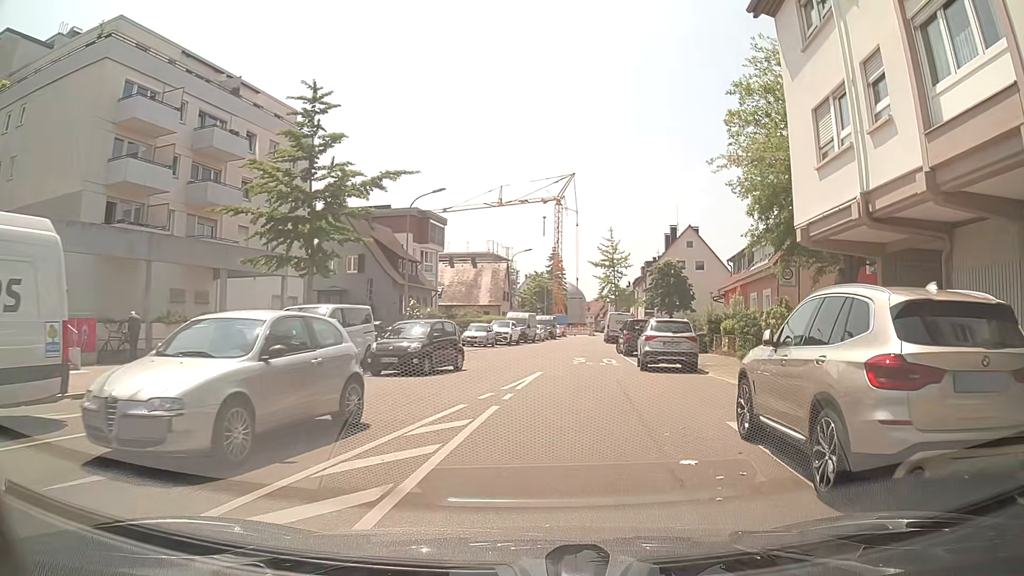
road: residential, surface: asphalt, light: Day
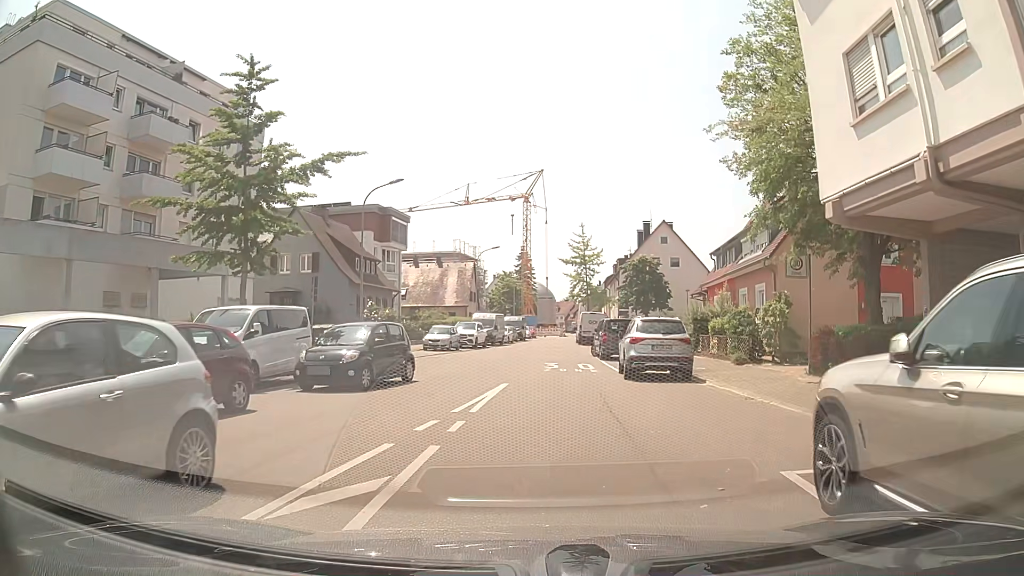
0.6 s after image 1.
(+0.2, +3.4) m; +4°
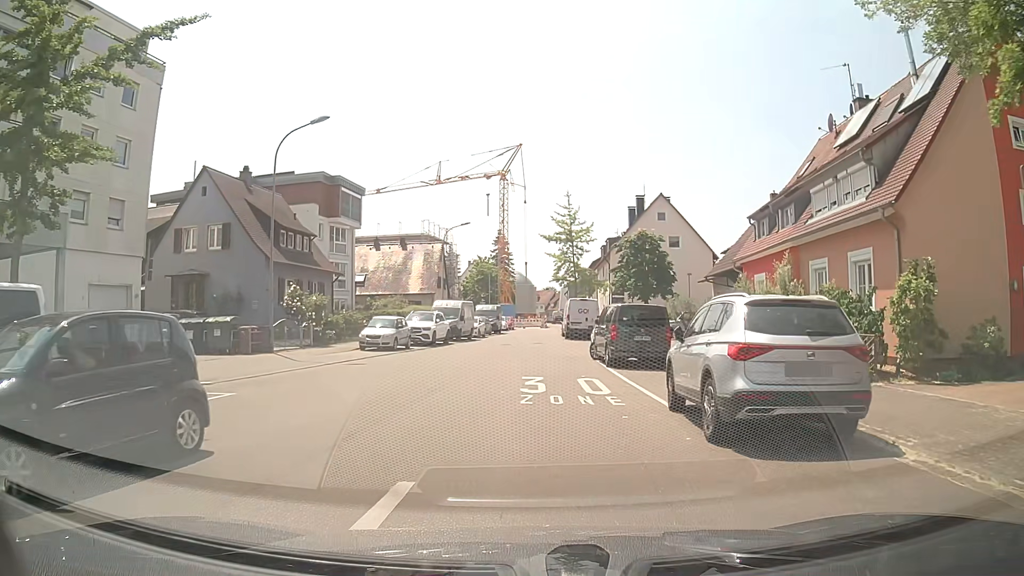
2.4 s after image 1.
(+0.1, +10.5) m; +1°
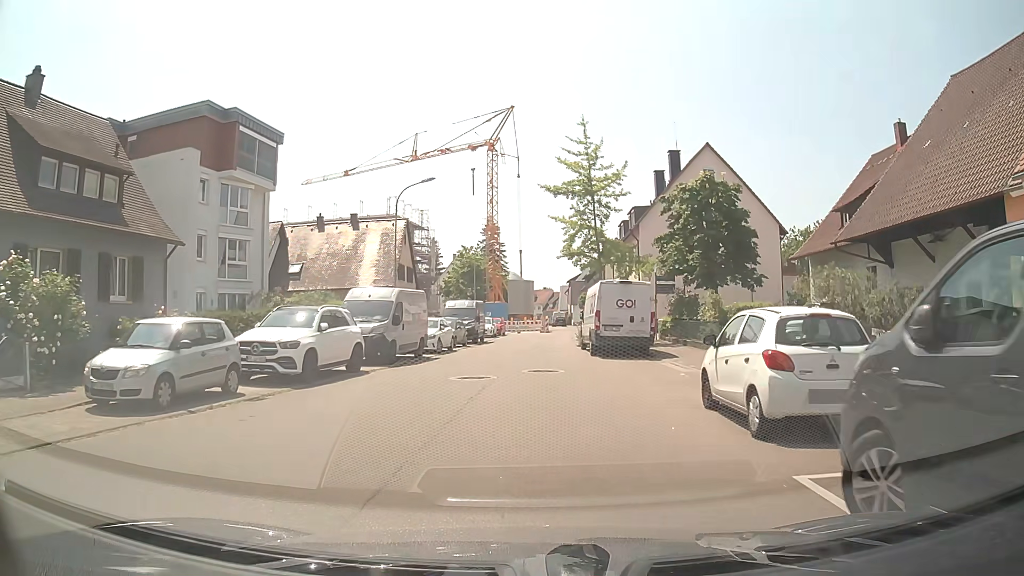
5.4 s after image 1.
(0.0, +19.6) m; 0°
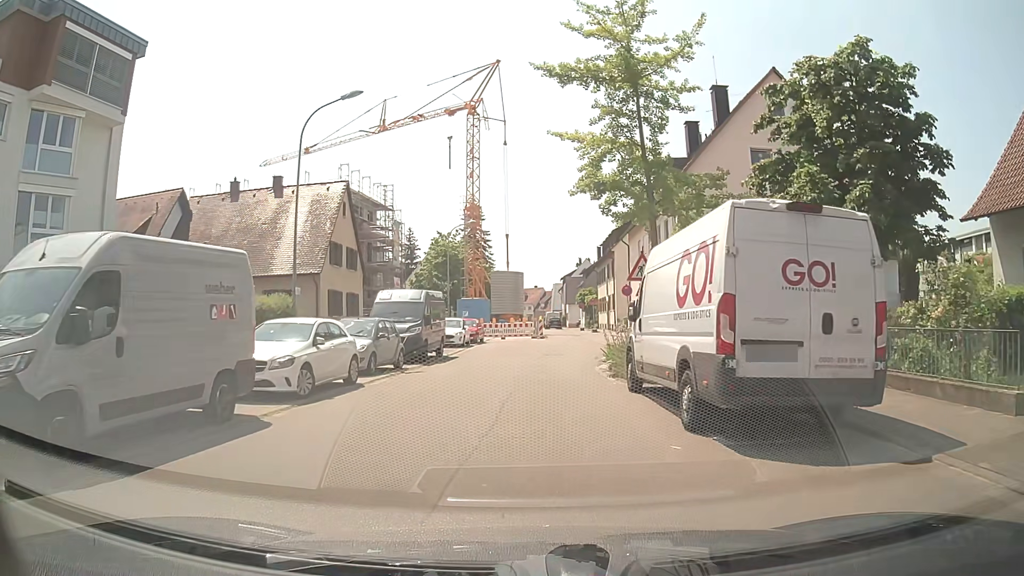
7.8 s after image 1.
(+0.3, +15.5) m; 0°
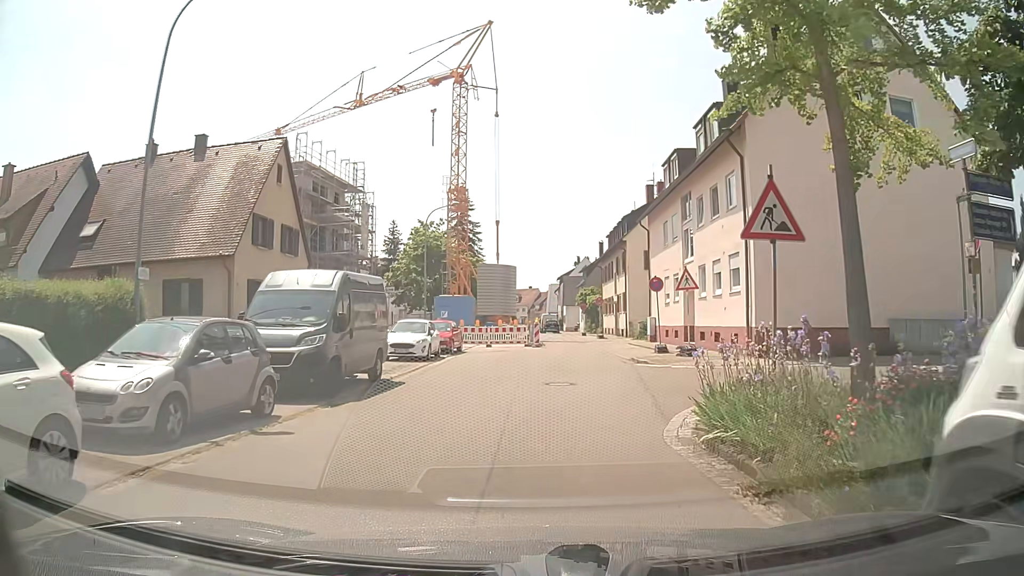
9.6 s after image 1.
(+0.1, +9.8) m; 0°
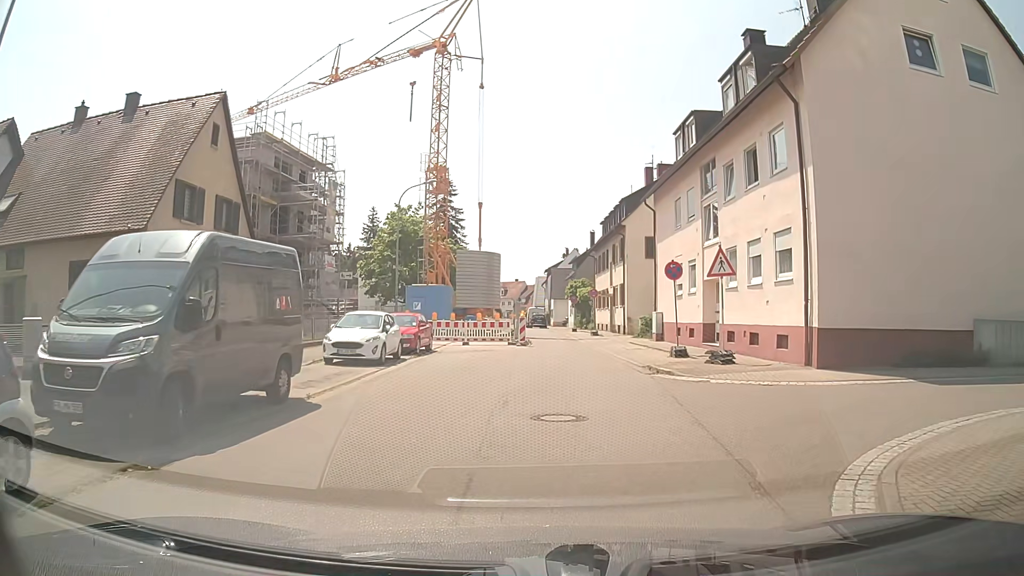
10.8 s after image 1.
(+0.1, +5.4) m; +1°
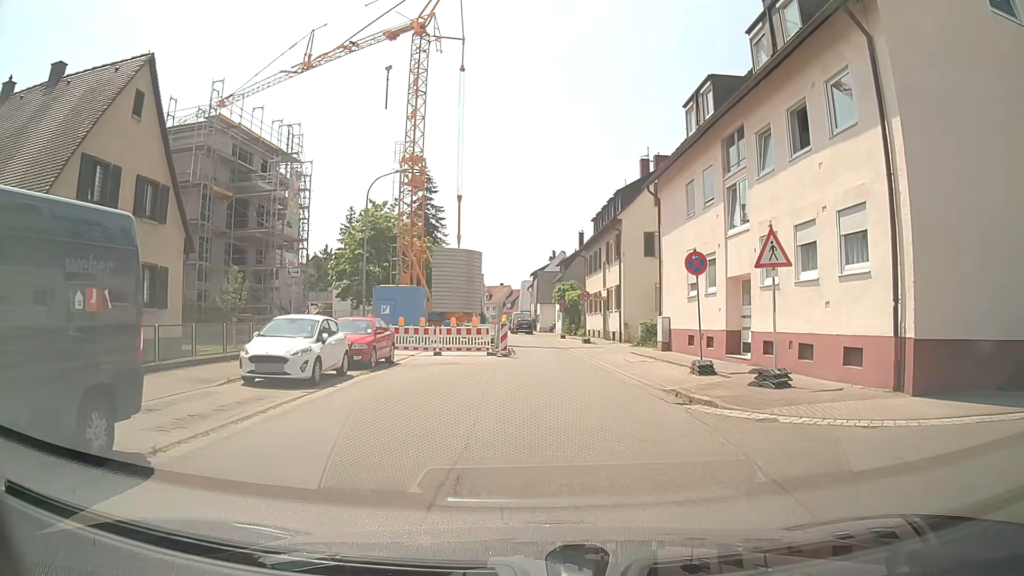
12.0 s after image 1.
(+0.2, +4.7) m; +2°
(0, +10) (+1, +20) (+1, +30) (0, +40) (0, +50) (-1, +60) (-3, +70) (-4, +80) (-4, +90) (-5, +100) m
